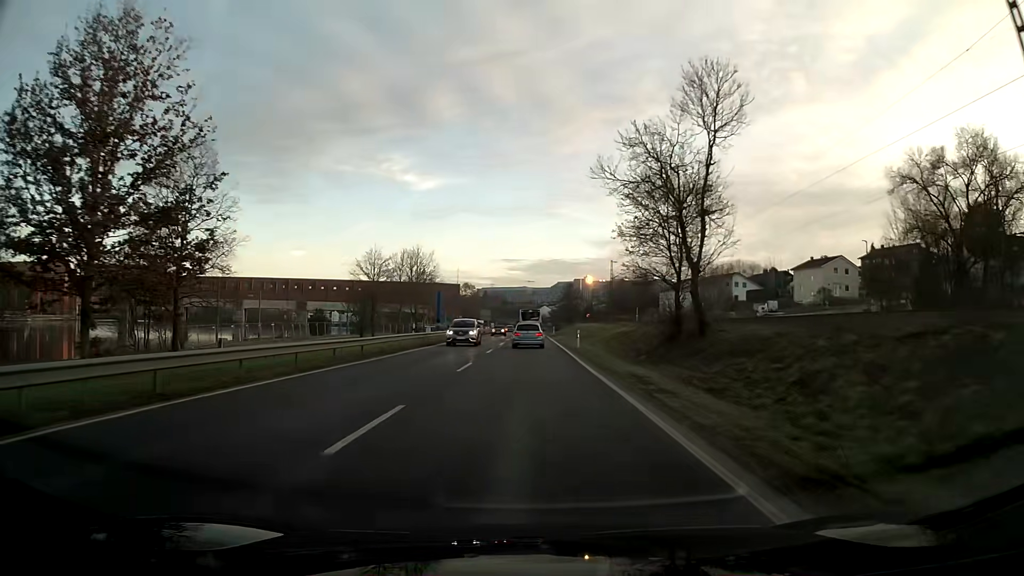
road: primary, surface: asphalt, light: Day
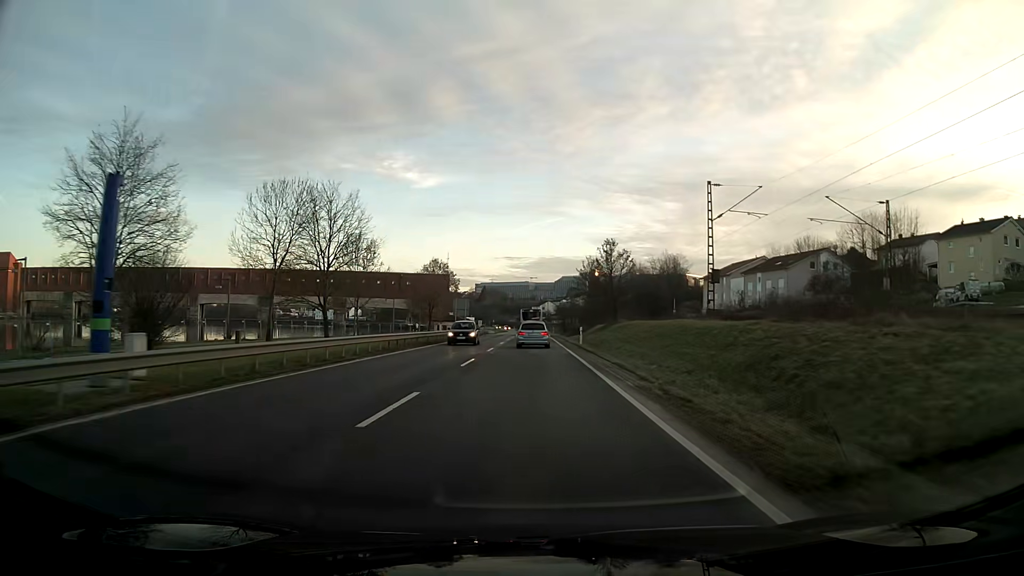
(0.0, +47.4) m; 0°
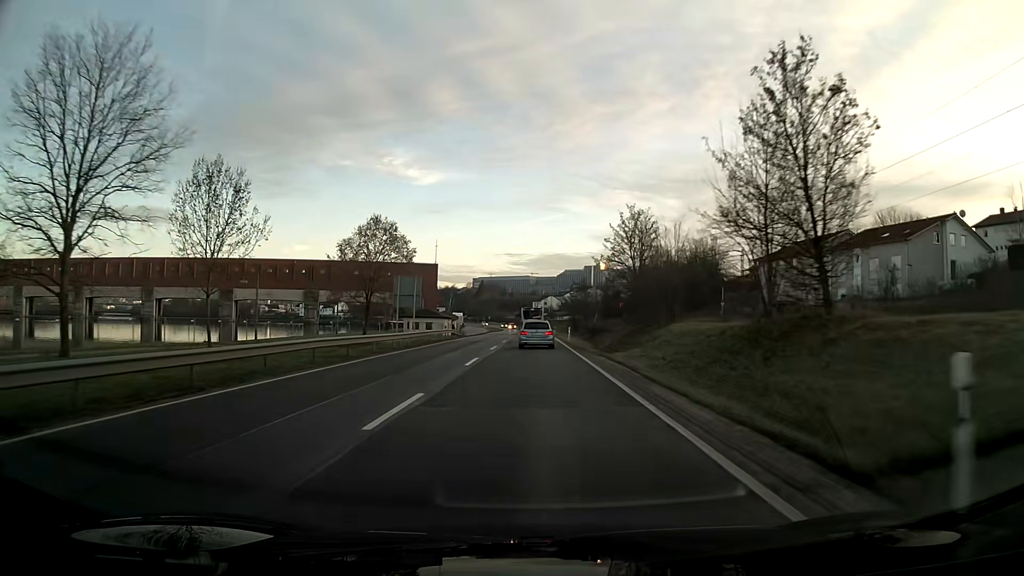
(-0.1, +36.0) m; 0°
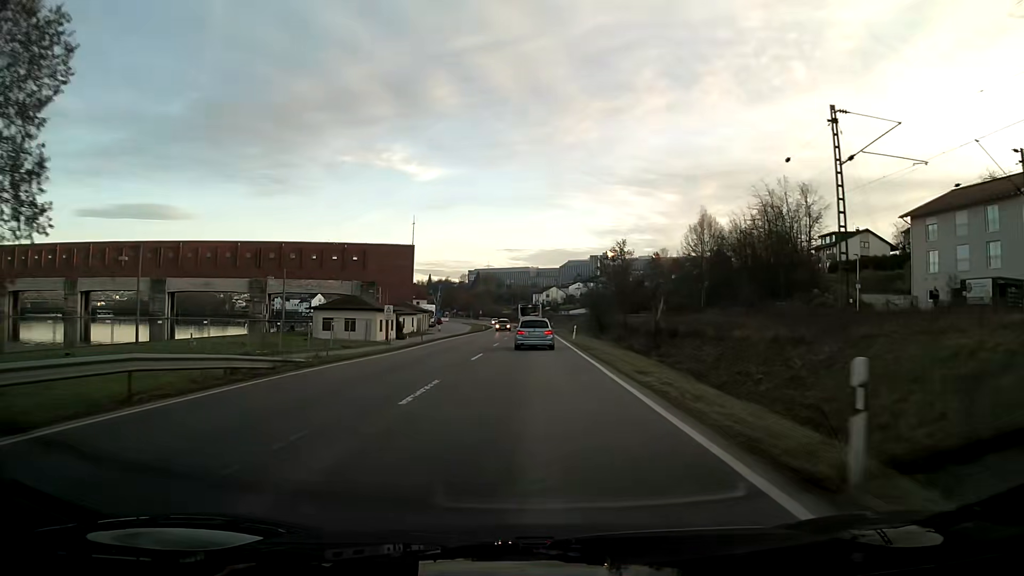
(0.0, +46.5) m; 0°
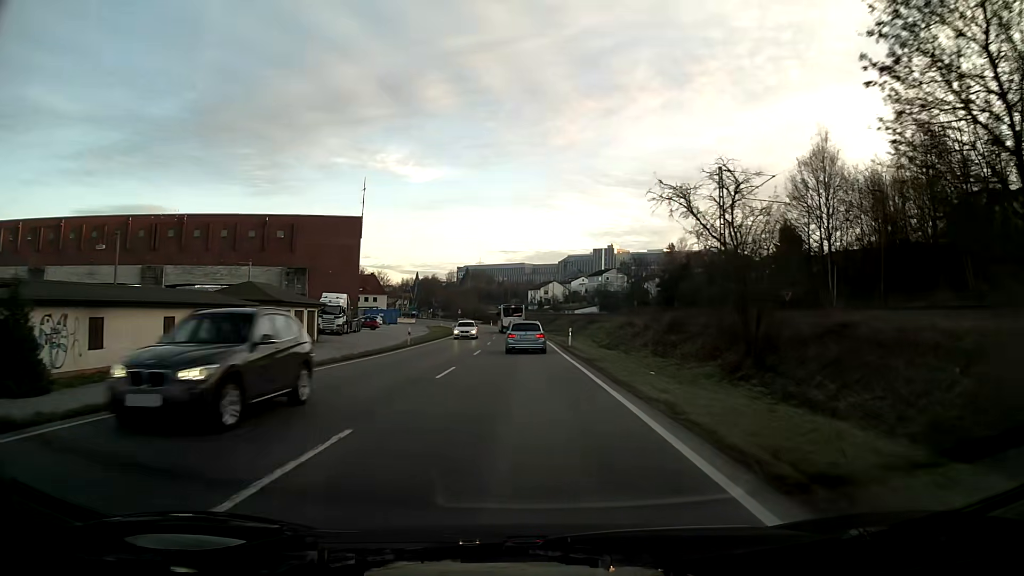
(+0.2, +54.4) m; 0°
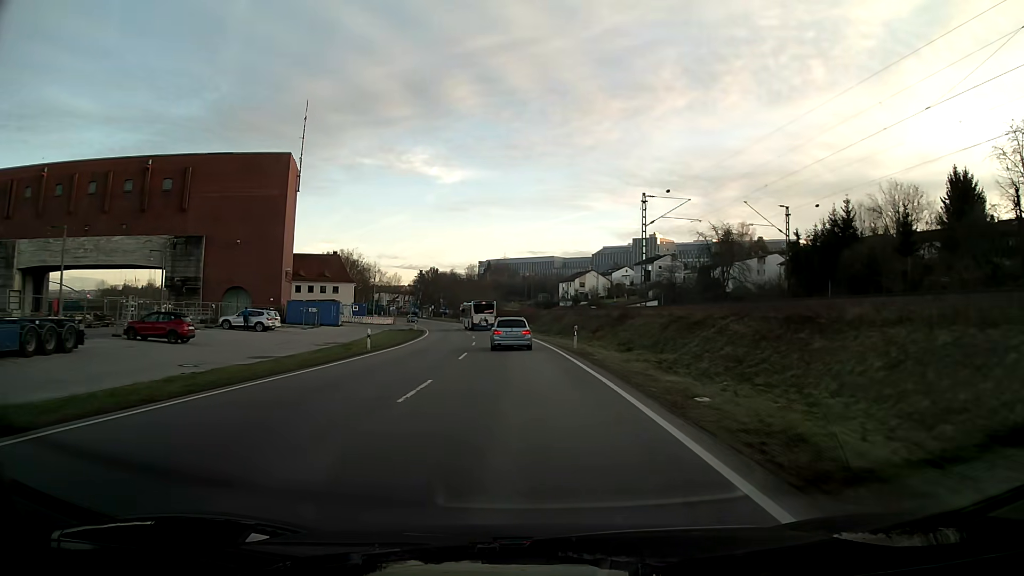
(-1.0, +53.4) m; -3°
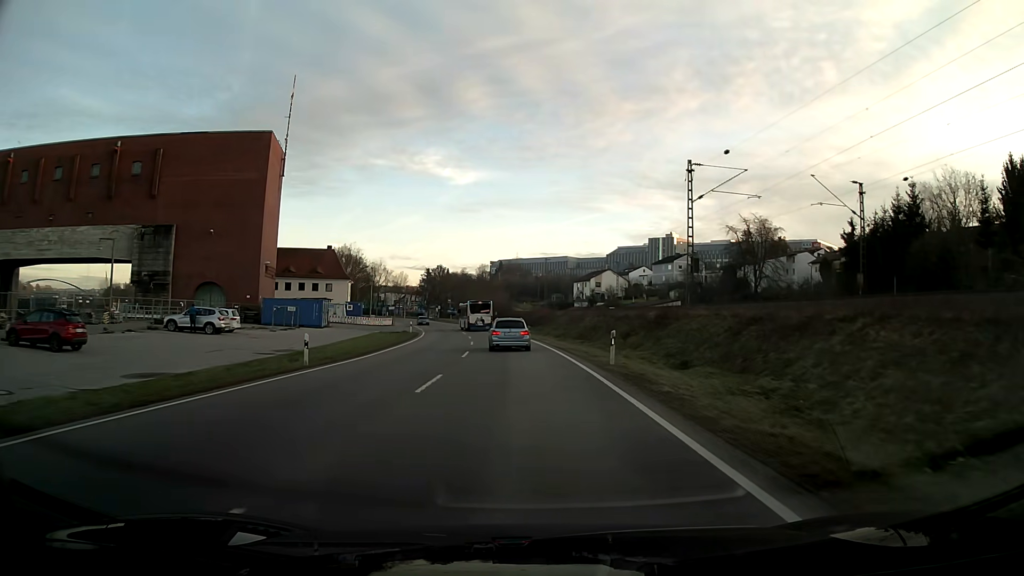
(-0.1, +10.5) m; -1°
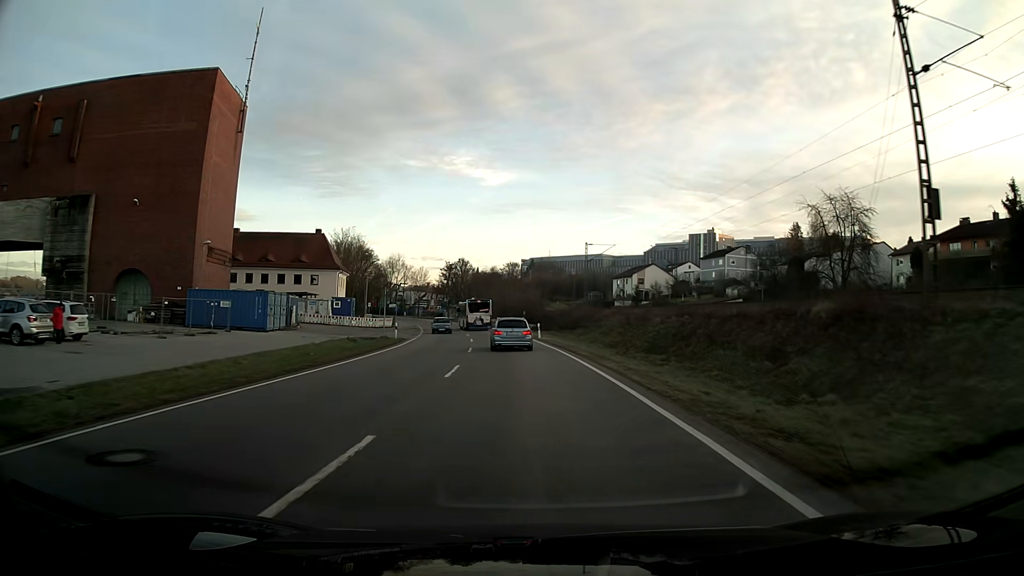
(-0.5, +20.9) m; -3°
